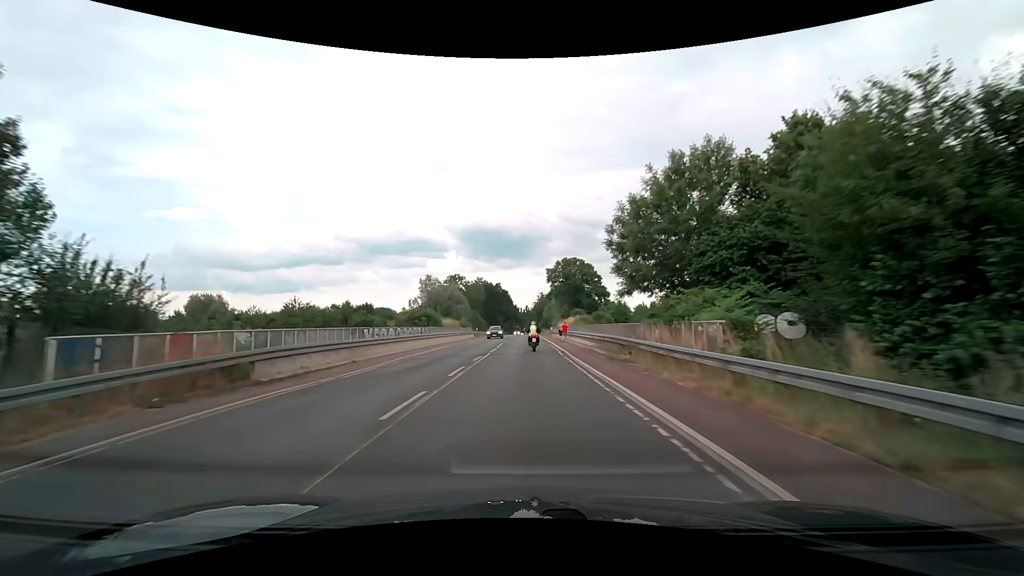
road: secondary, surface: asphalt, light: Day
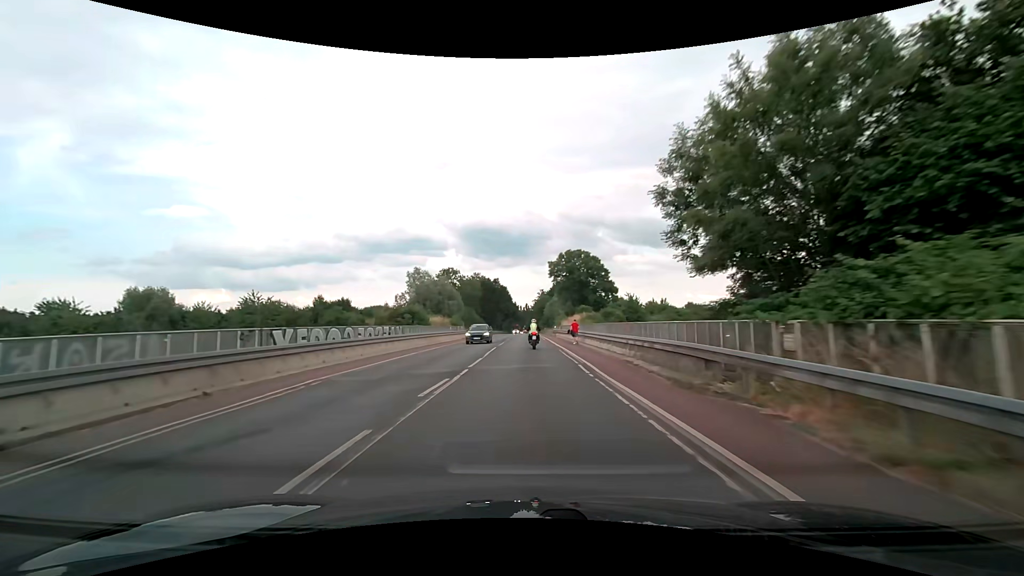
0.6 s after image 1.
(0.0, +10.1) m; 0°
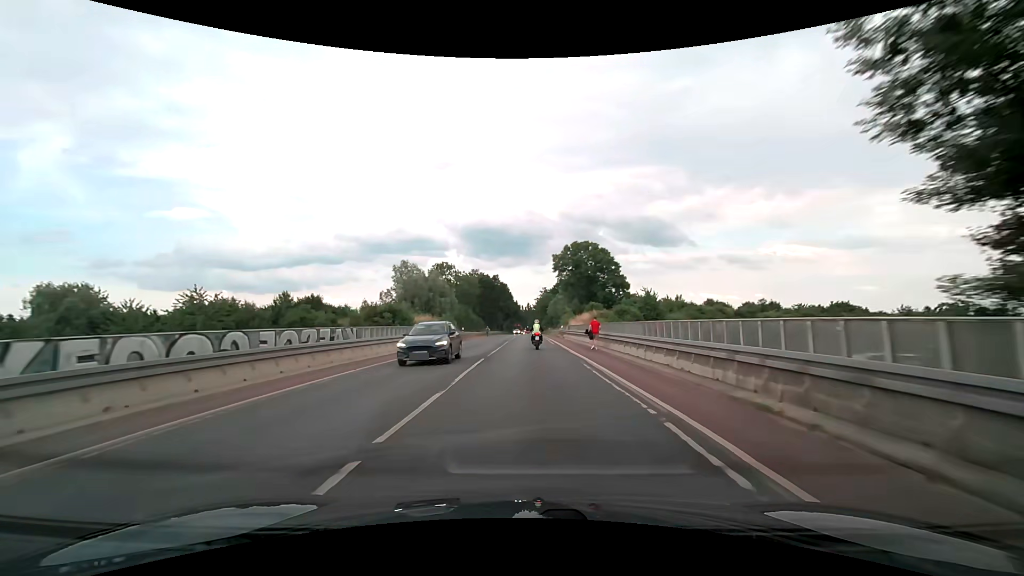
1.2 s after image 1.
(0.0, +10.2) m; 0°
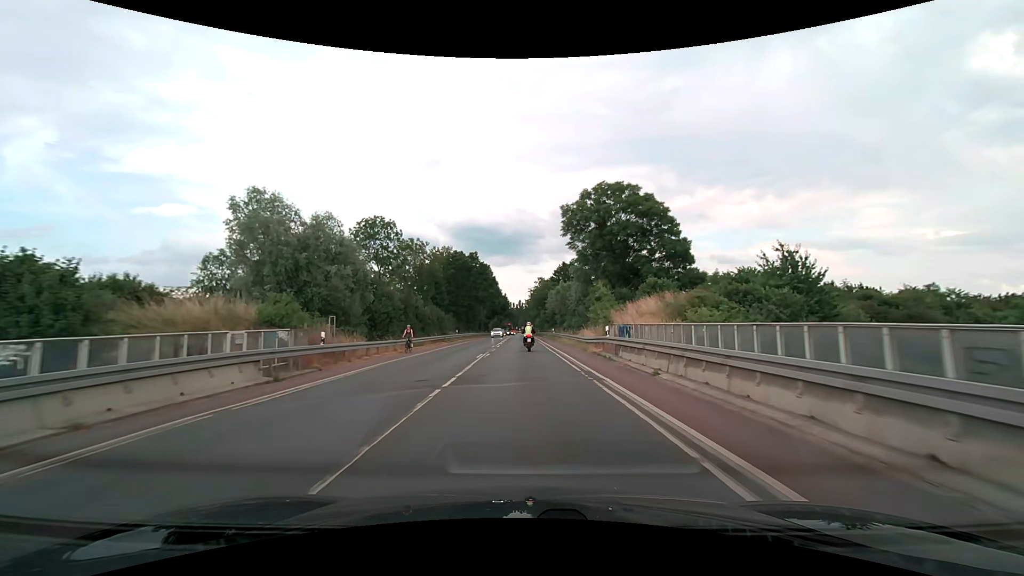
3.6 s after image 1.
(+0.4, +40.2) m; +1°
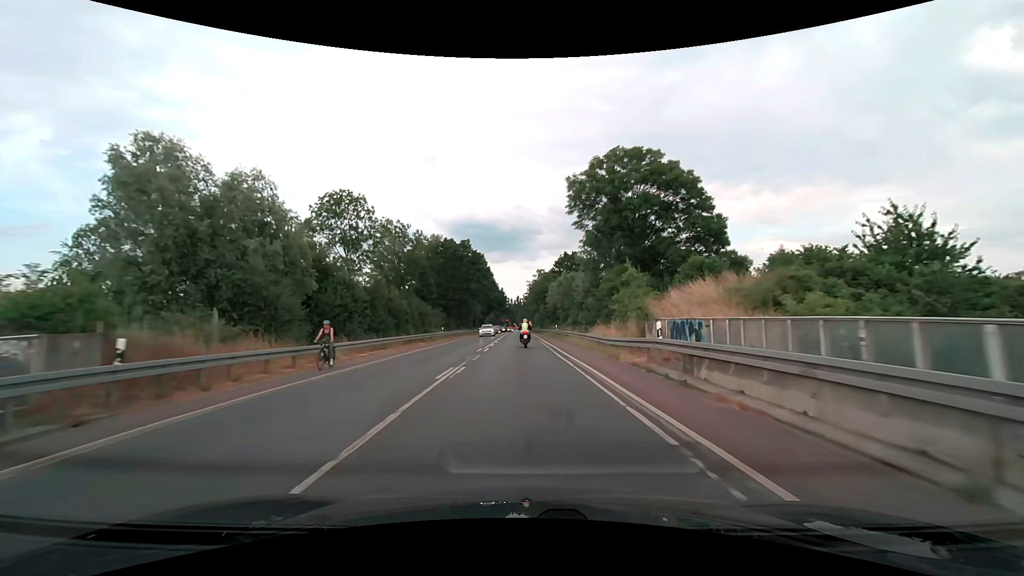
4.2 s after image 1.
(0.0, +10.0) m; 0°
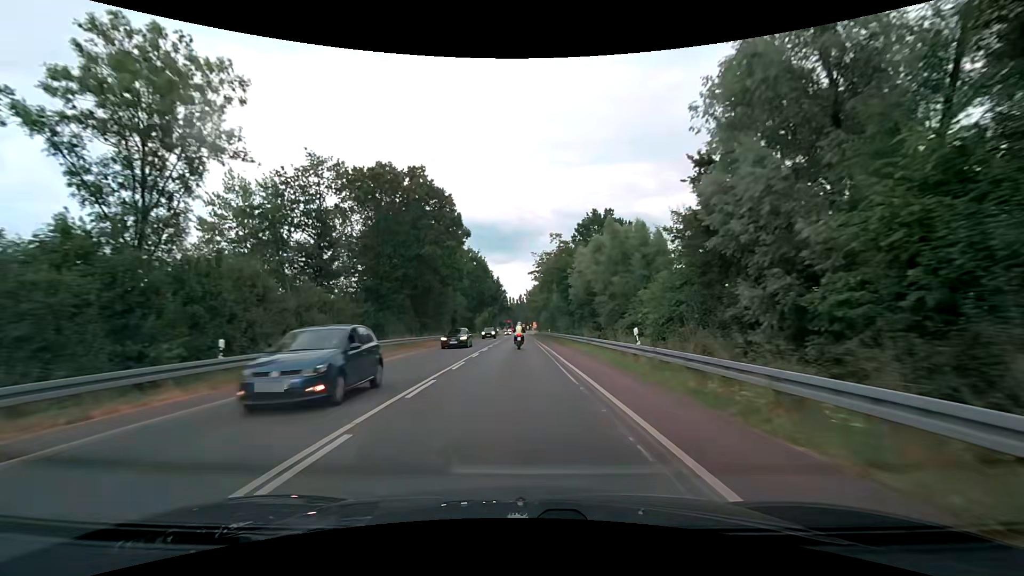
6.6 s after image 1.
(+0.1, +39.9) m; 0°
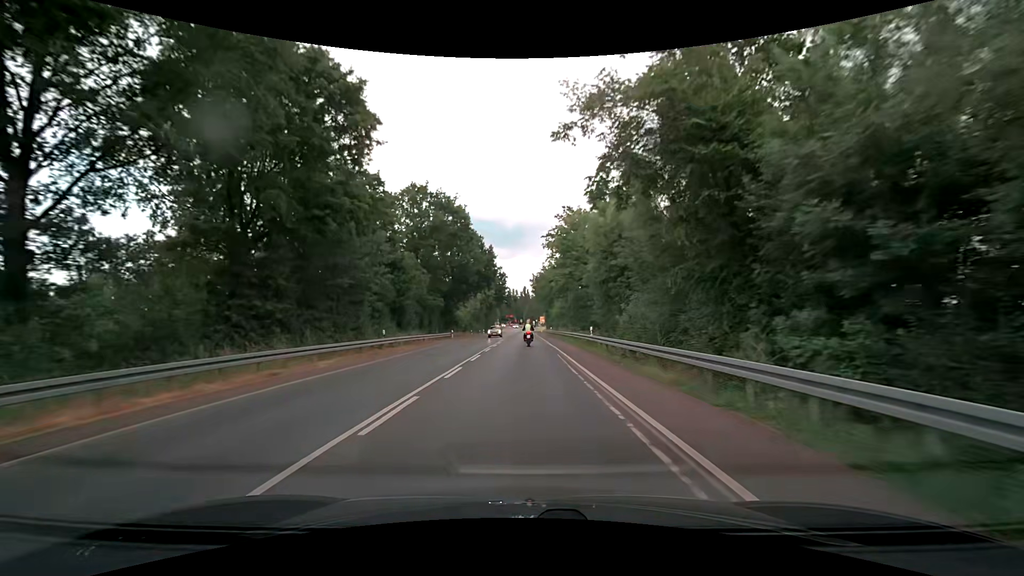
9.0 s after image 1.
(-0.4, +40.4) m; -1°
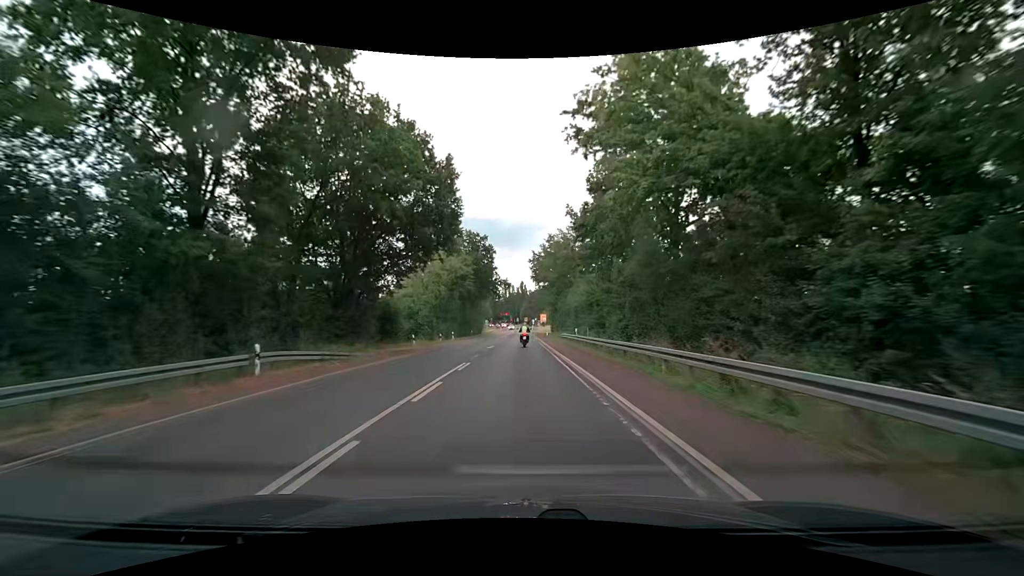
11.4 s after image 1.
(+0.1, +41.3) m; +1°
(0, +10) (0, +20) (0, +30) (0, +40) (0, +50) (0, +60) (0, +70) (-1, +80) (-1, +90) (-1, +100) m
